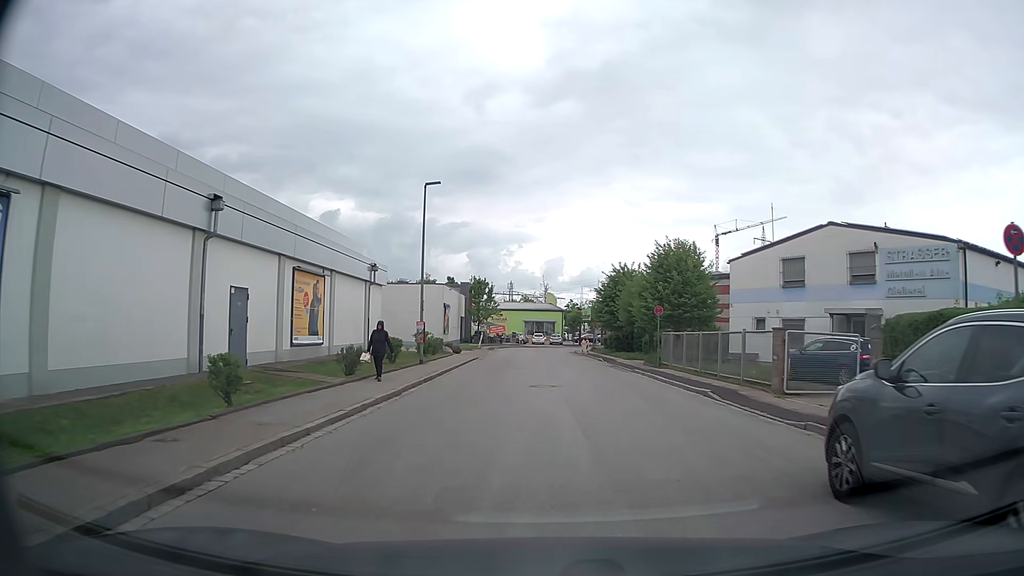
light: Day
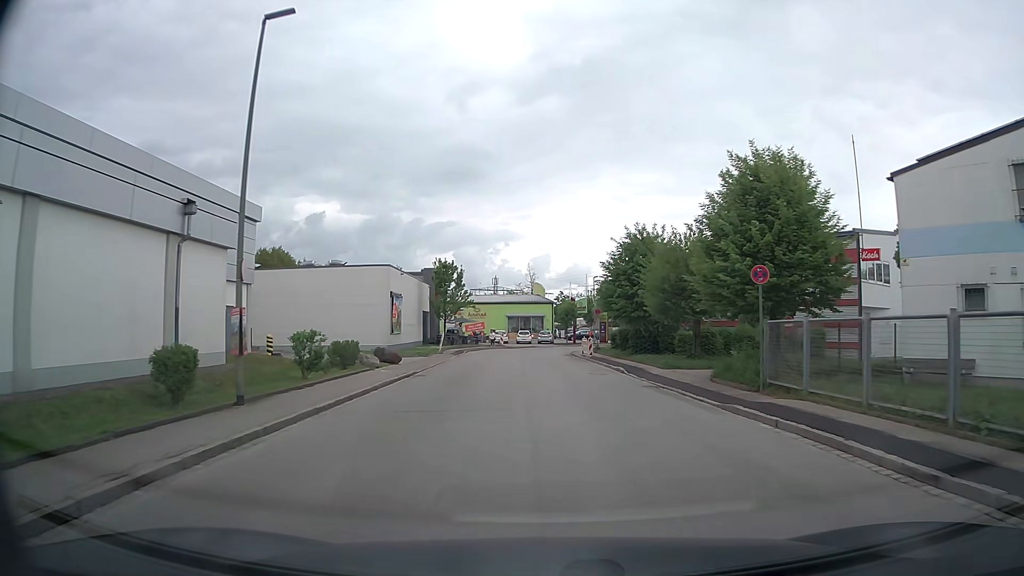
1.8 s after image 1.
(+0.3, +17.0) m; +2°
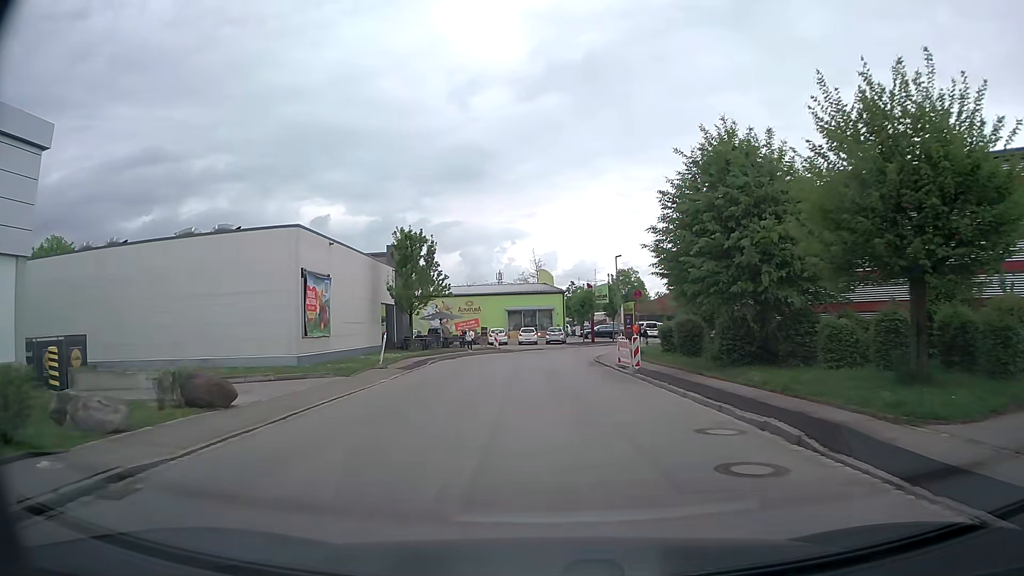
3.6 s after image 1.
(-0.1, +17.4) m; 0°
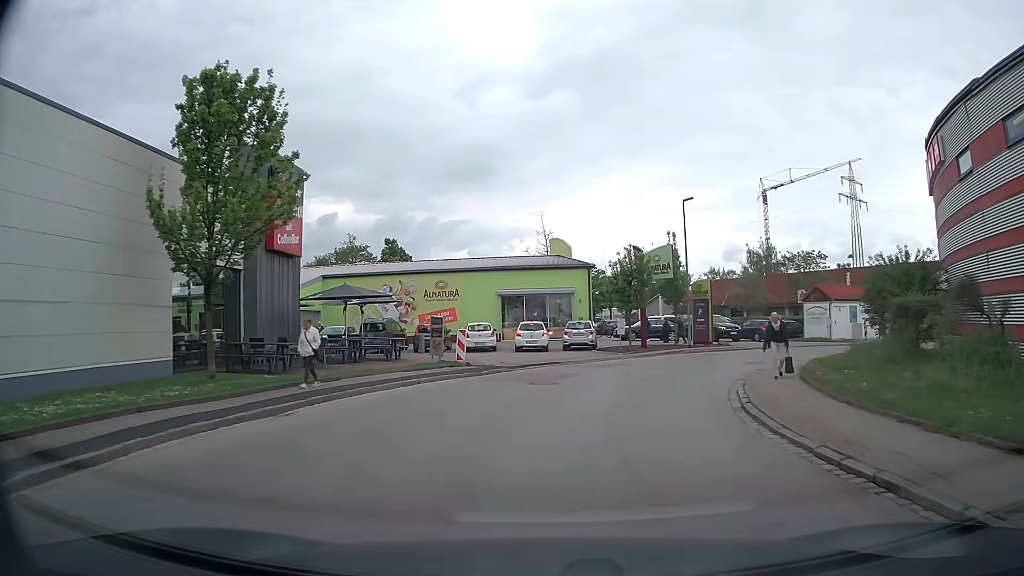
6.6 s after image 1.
(-0.5, +25.5) m; -1°
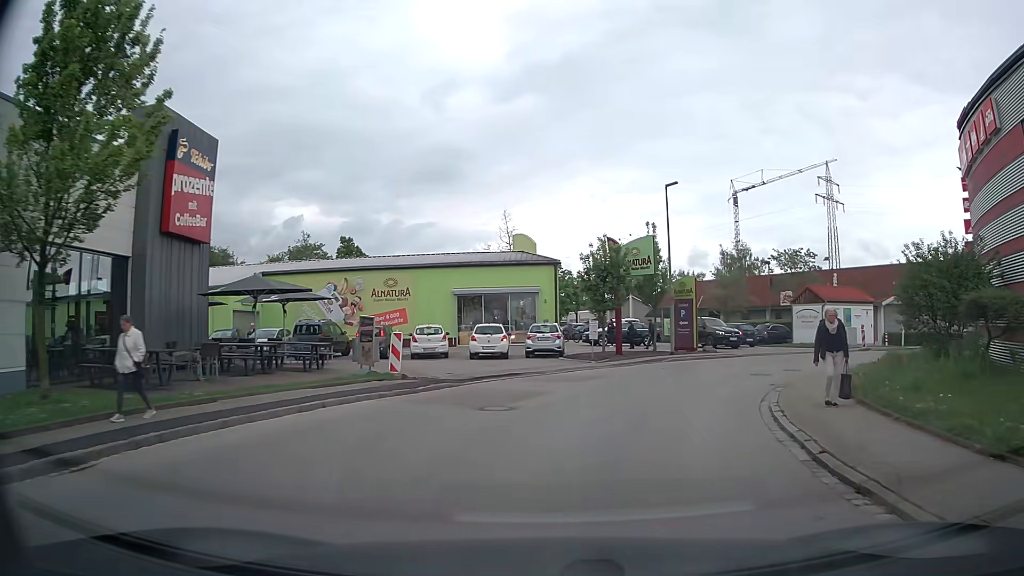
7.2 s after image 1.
(0.0, +4.7) m; +2°
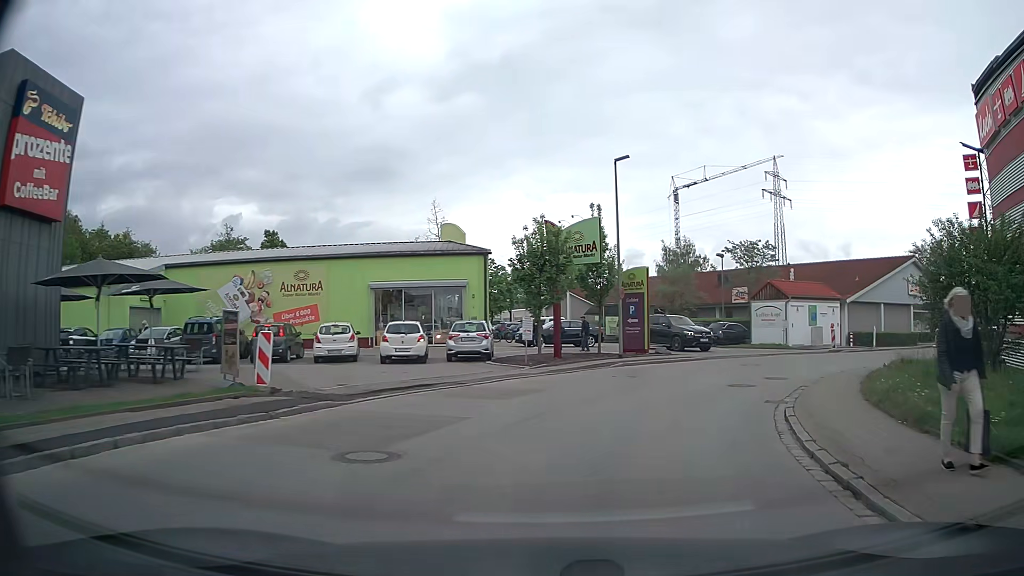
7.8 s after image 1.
(+0.2, +4.6) m; +6°
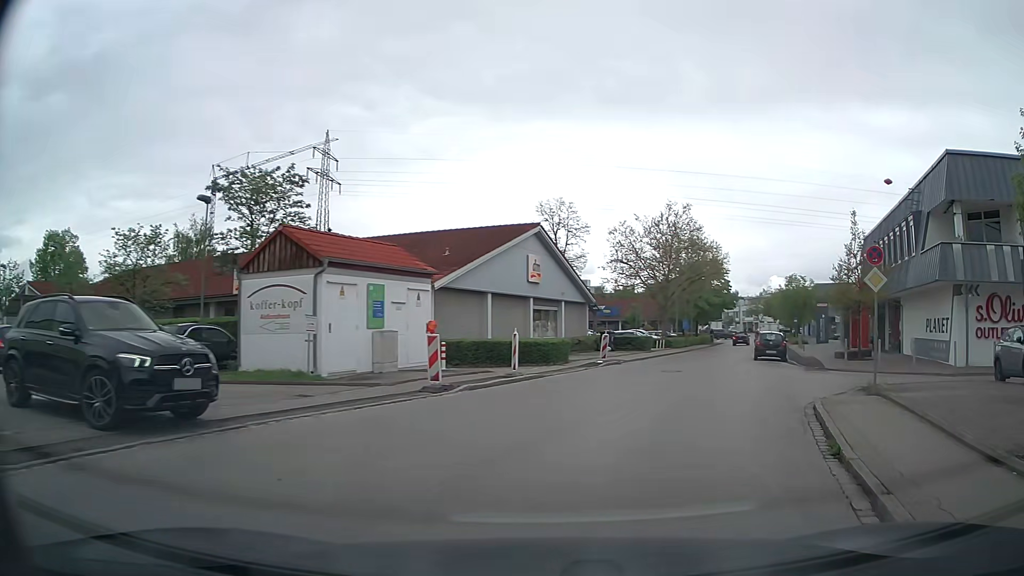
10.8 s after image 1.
(+6.7, +21.1) m; +37°
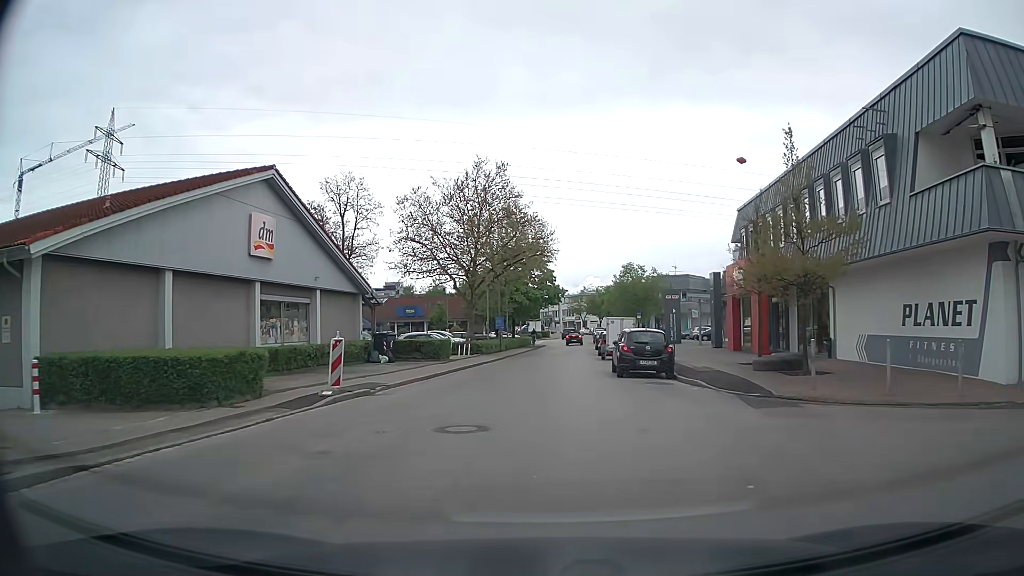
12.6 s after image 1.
(+3.0, +14.0) m; +17°
